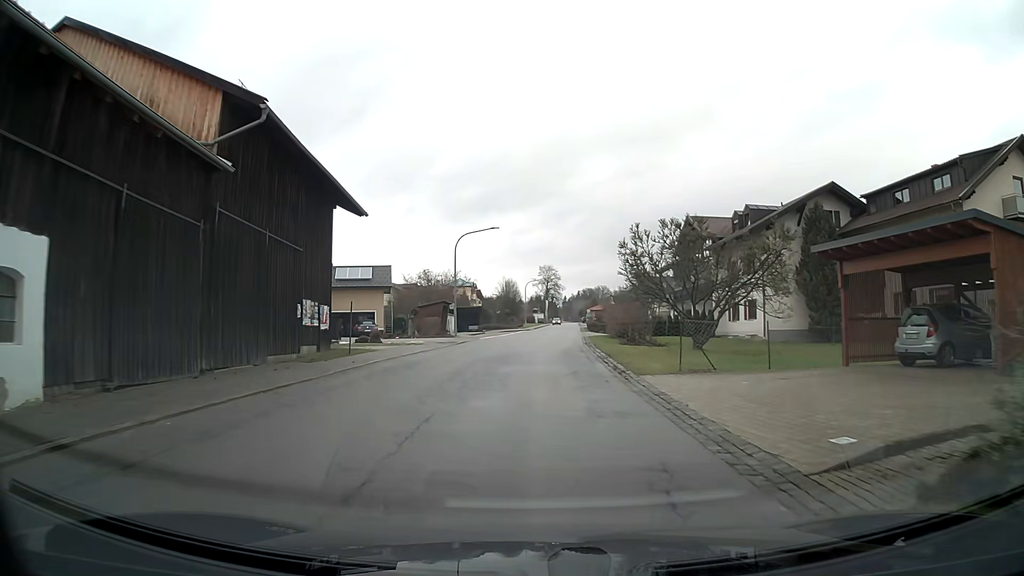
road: tertiary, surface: asphalt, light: Day
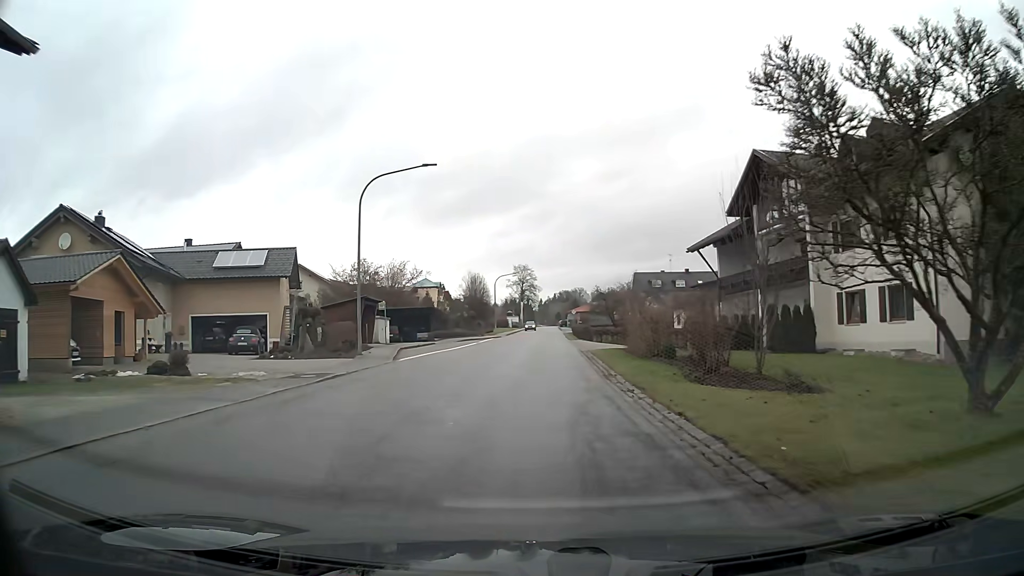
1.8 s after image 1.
(+0.4, +20.2) m; +2°
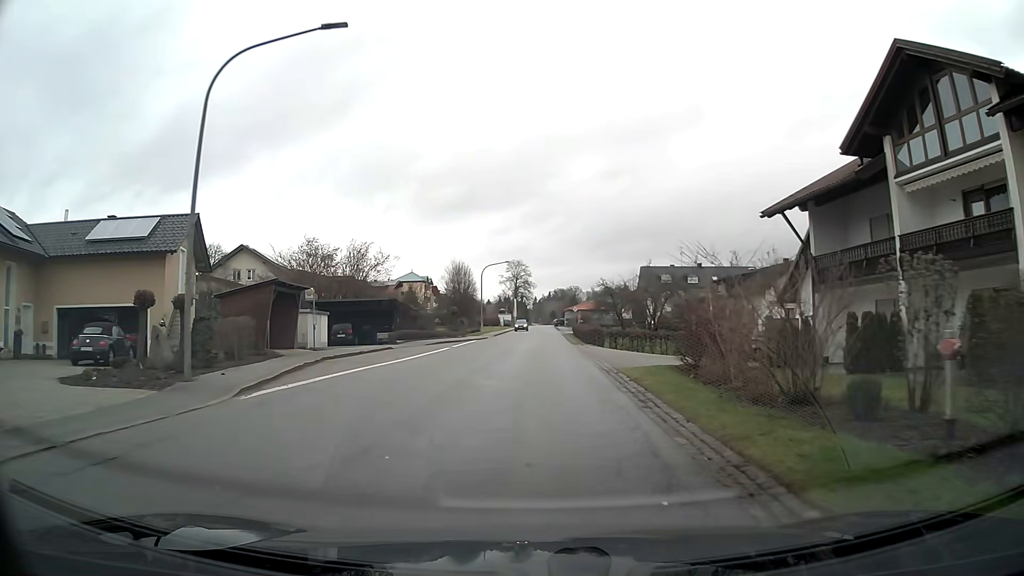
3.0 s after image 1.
(+0.1, +13.2) m; +1°
